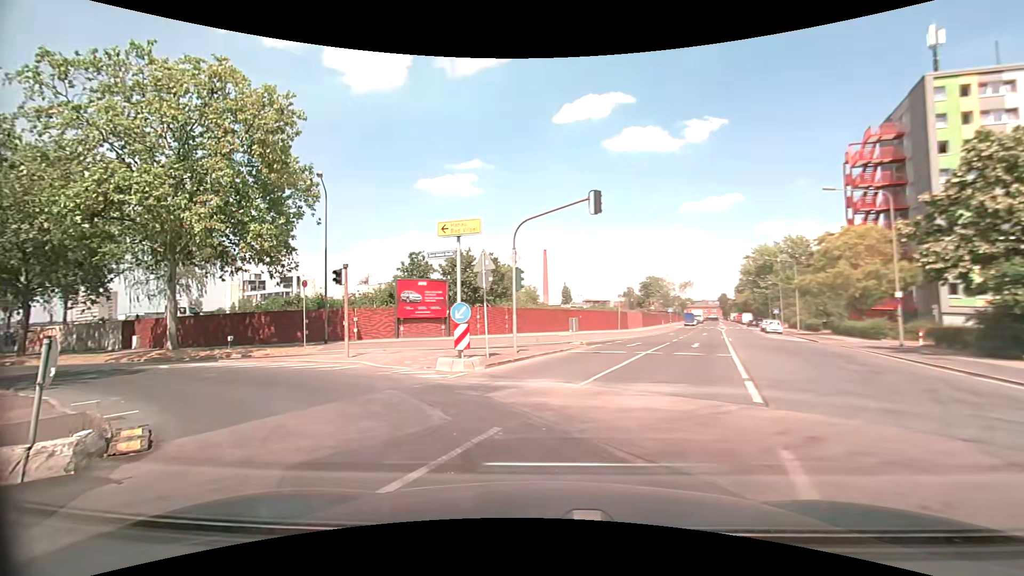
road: secondary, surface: asphalt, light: Day
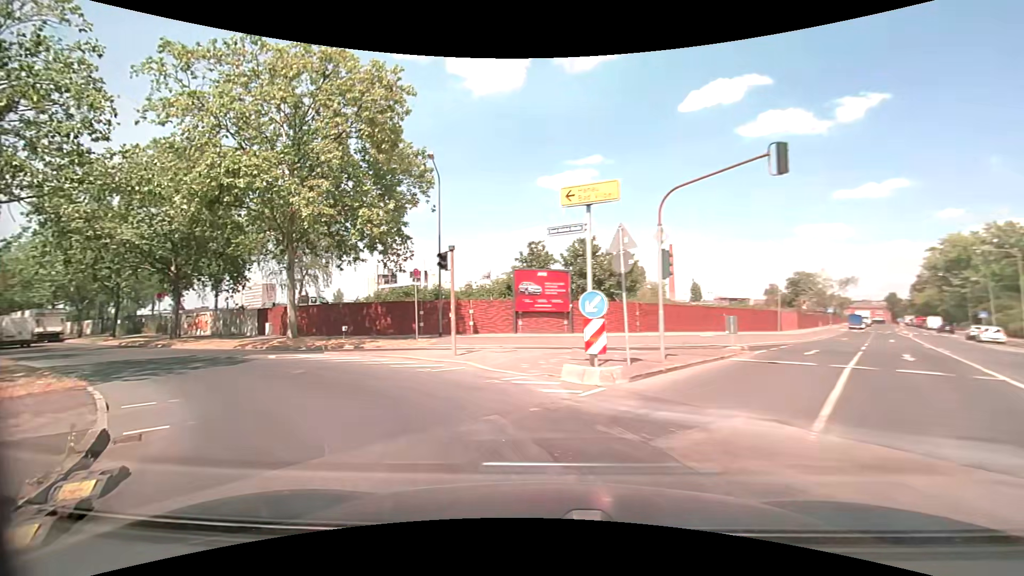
(-0.4, +3.7) m; -12°
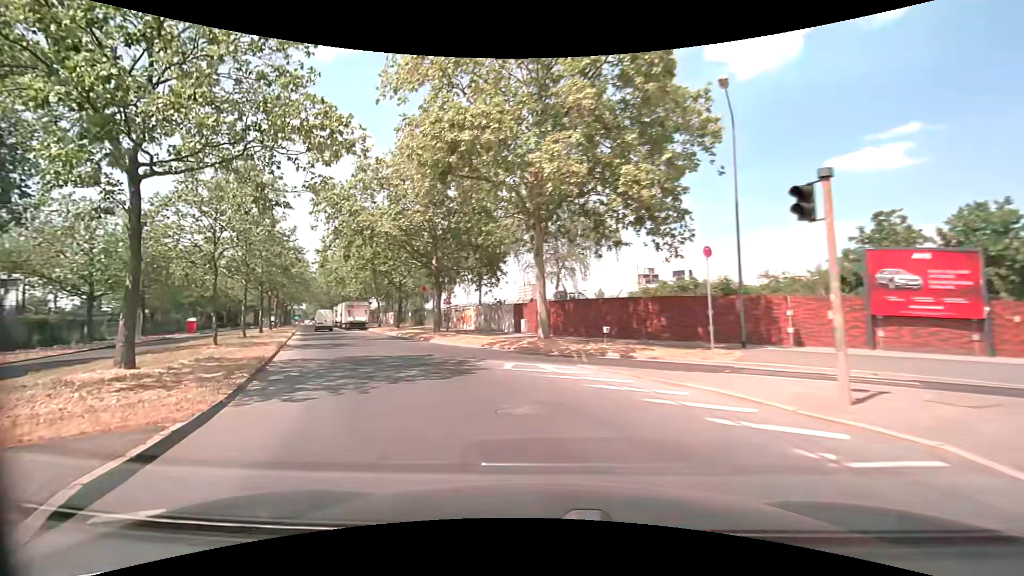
(-2.0, +7.2) m; -30°
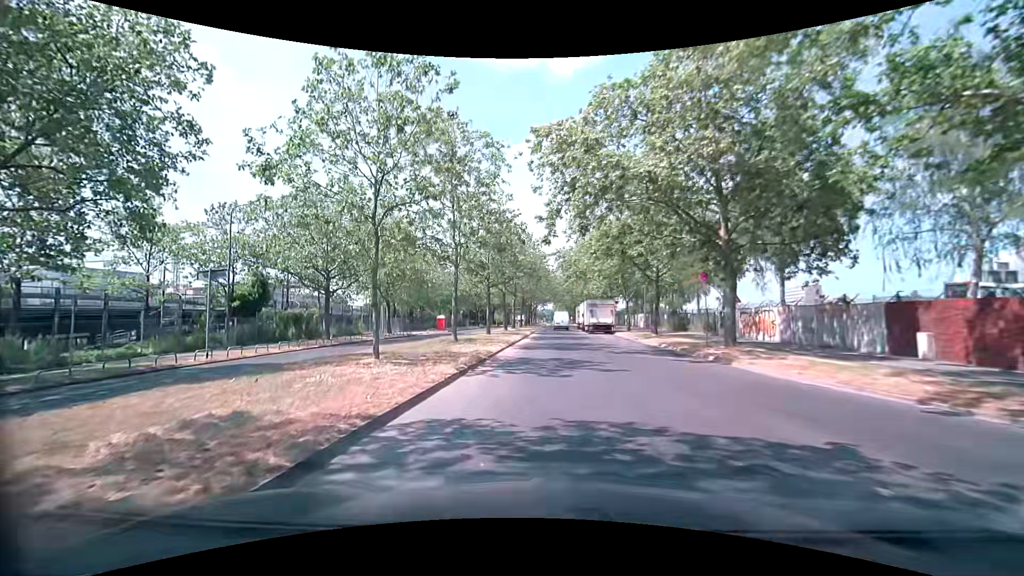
(-3.5, +12.1) m; -27°
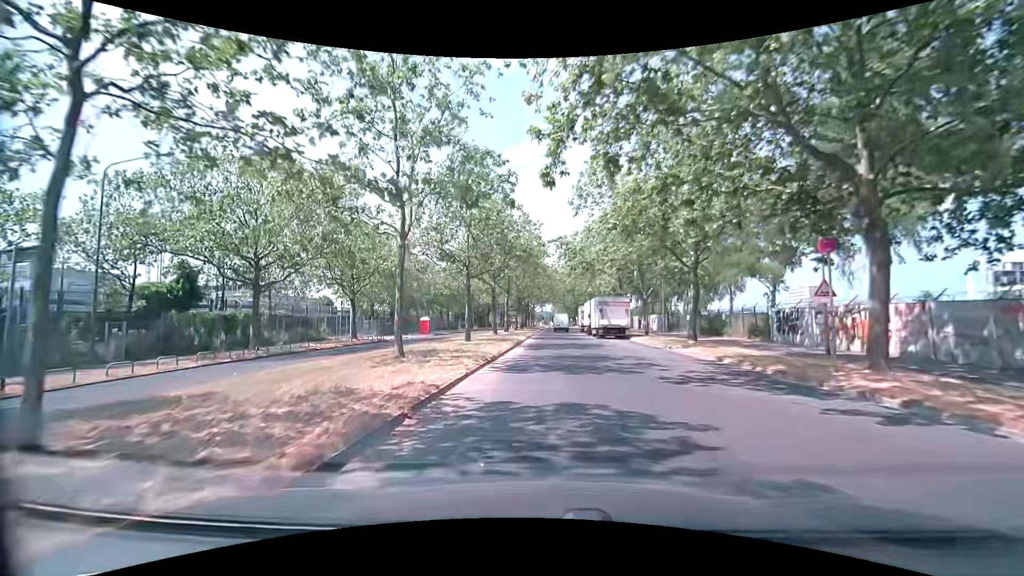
(0.0, +9.8) m; 0°
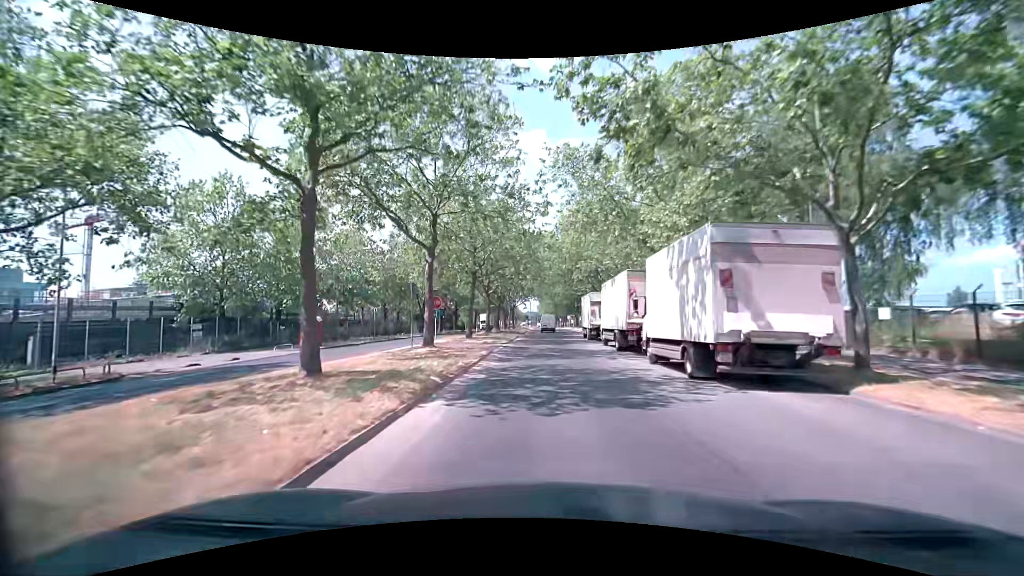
(+0.7, +30.5) m; +2°
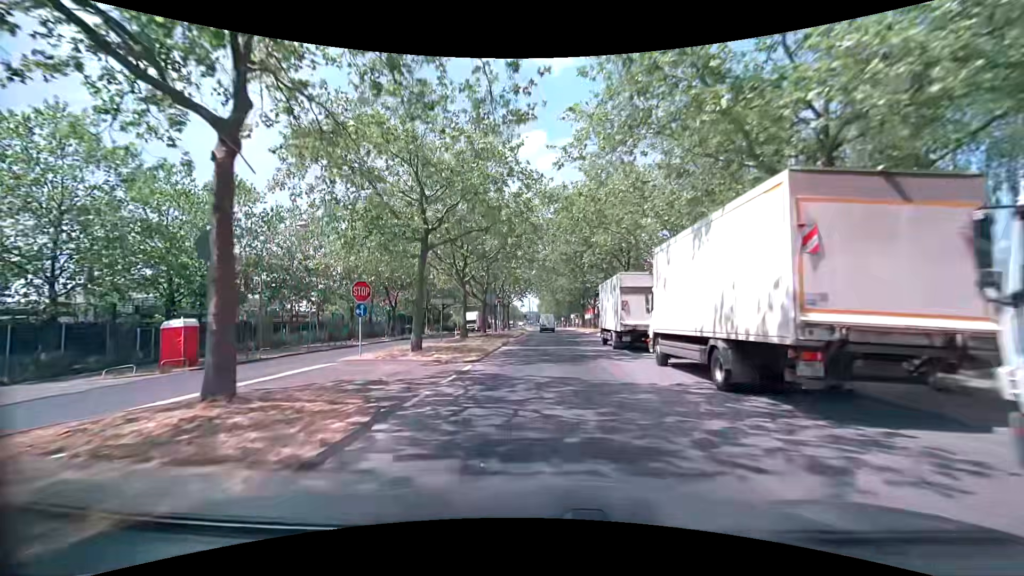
(0.0, +14.2) m; 0°
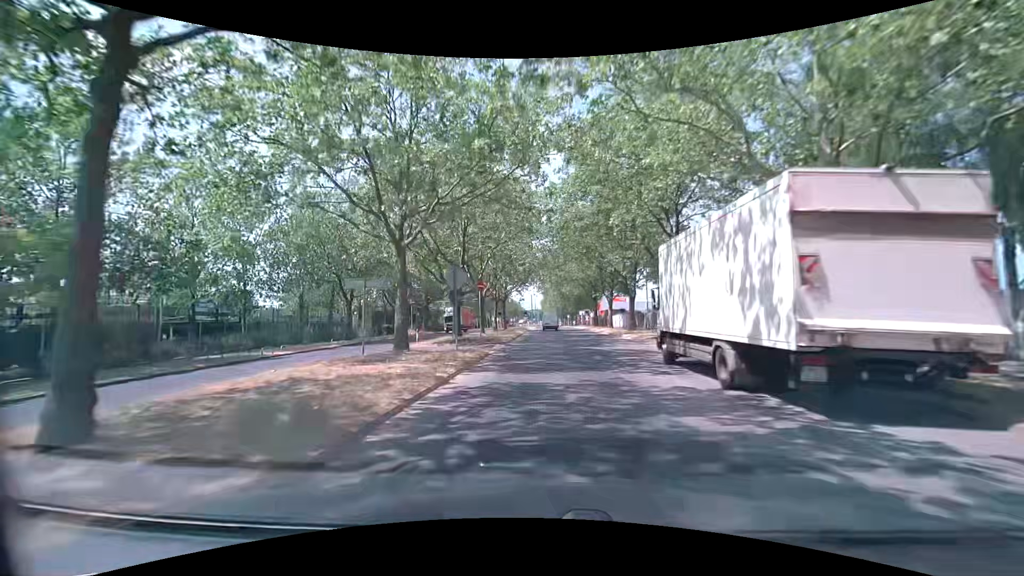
(0.0, +14.9) m; 0°
(0, +10) (0, +20) (0, +30) (0, +40) (0, +50) (0, +60) (0, +70) (0, +80) (0, +90) (0, +100) m
